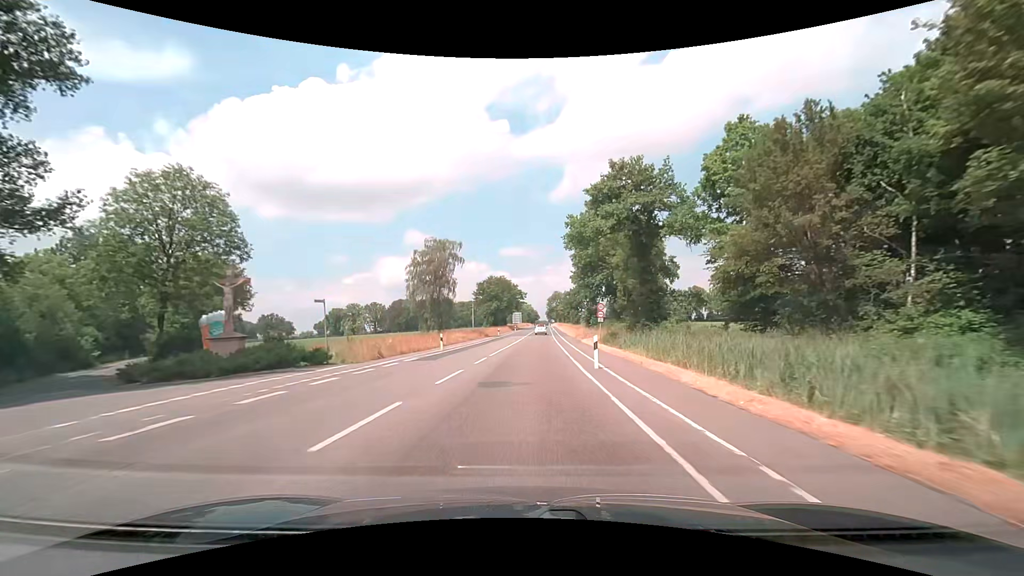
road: secondary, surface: asphalt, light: Day
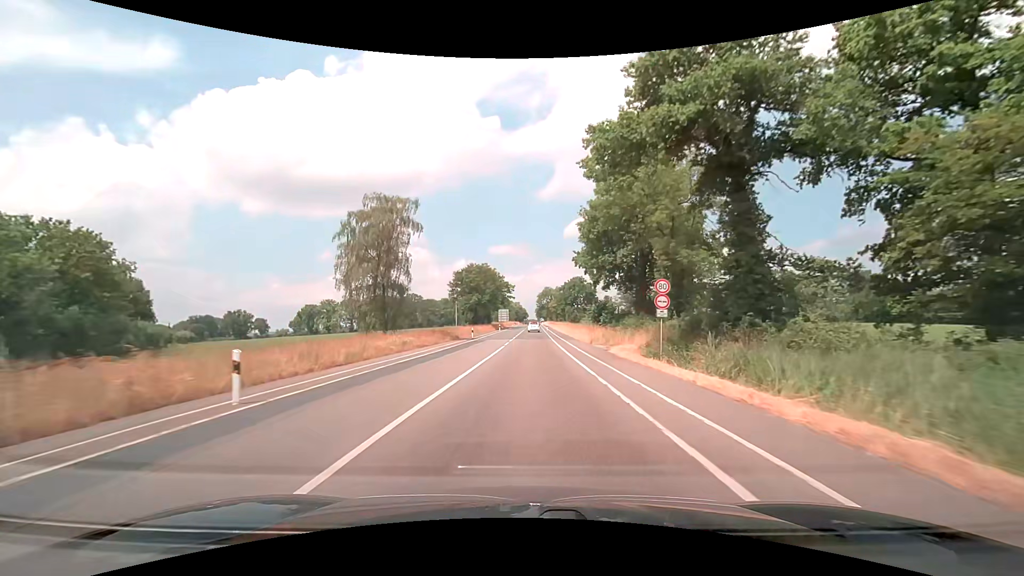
(+0.2, +21.4) m; +1°
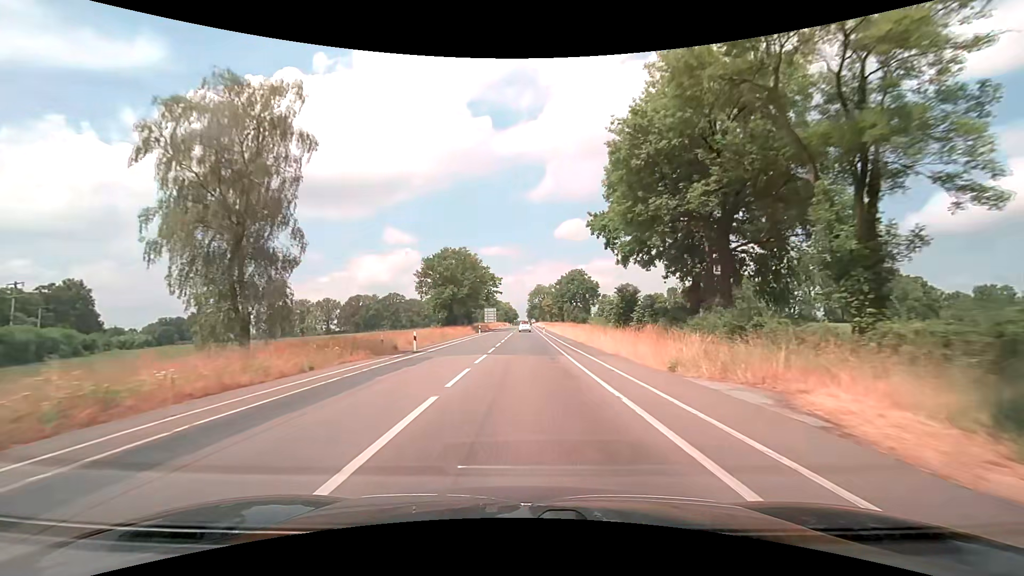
(+0.2, +21.7) m; +1°
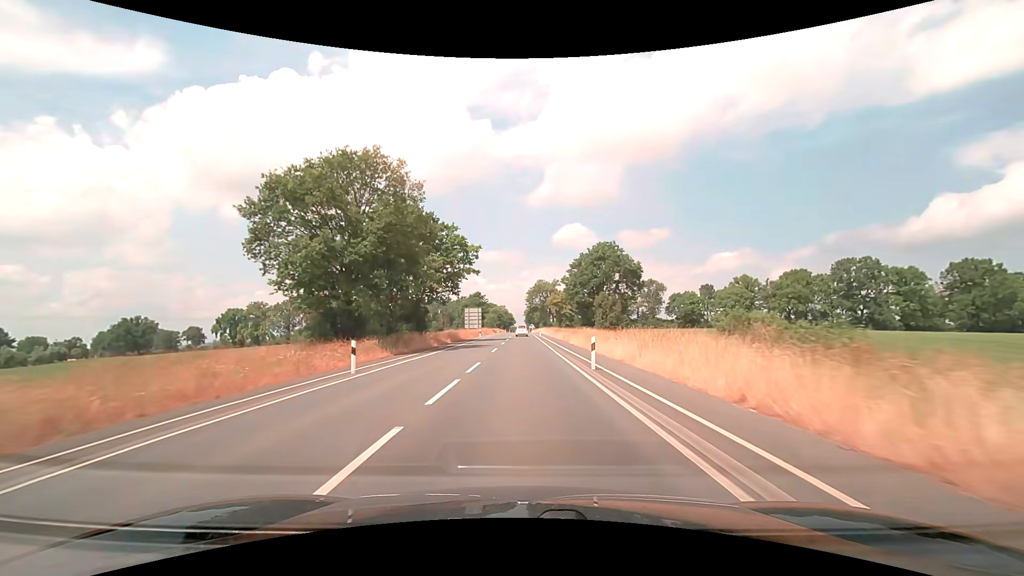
(0.0, +45.2) m; 0°
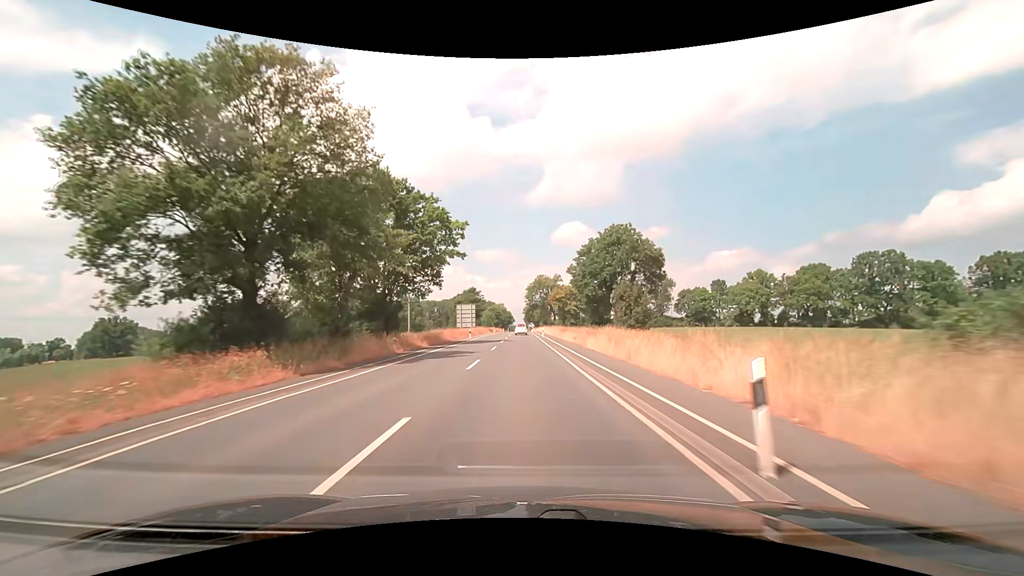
(0.0, +11.7) m; 0°
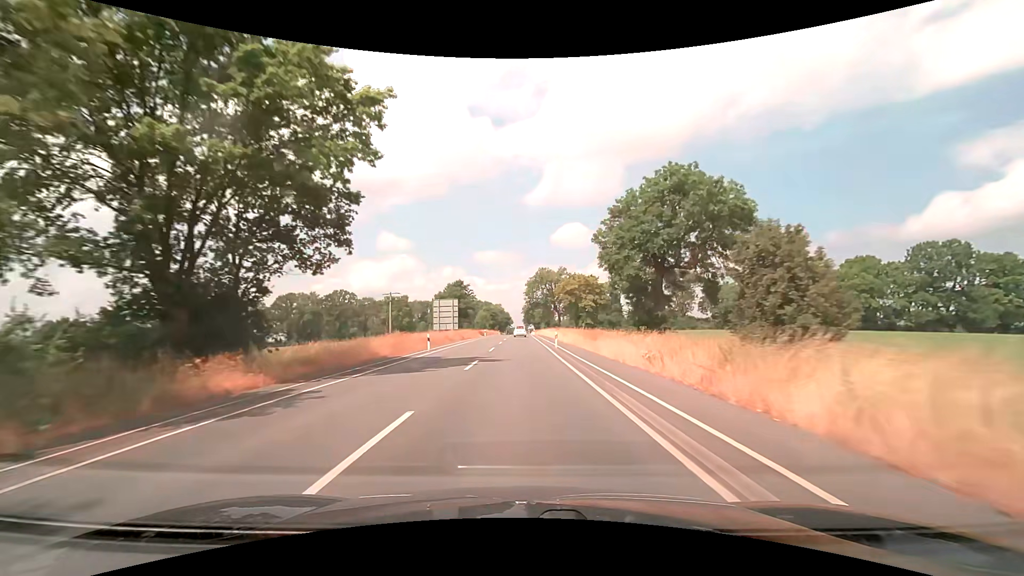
(0.0, +23.7) m; 0°
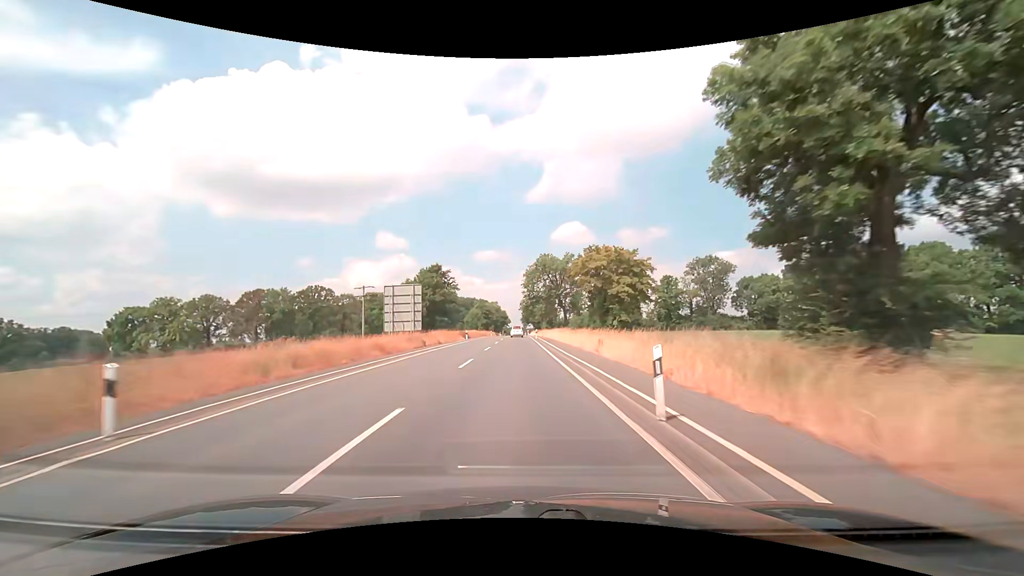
(0.0, +24.1) m; 0°
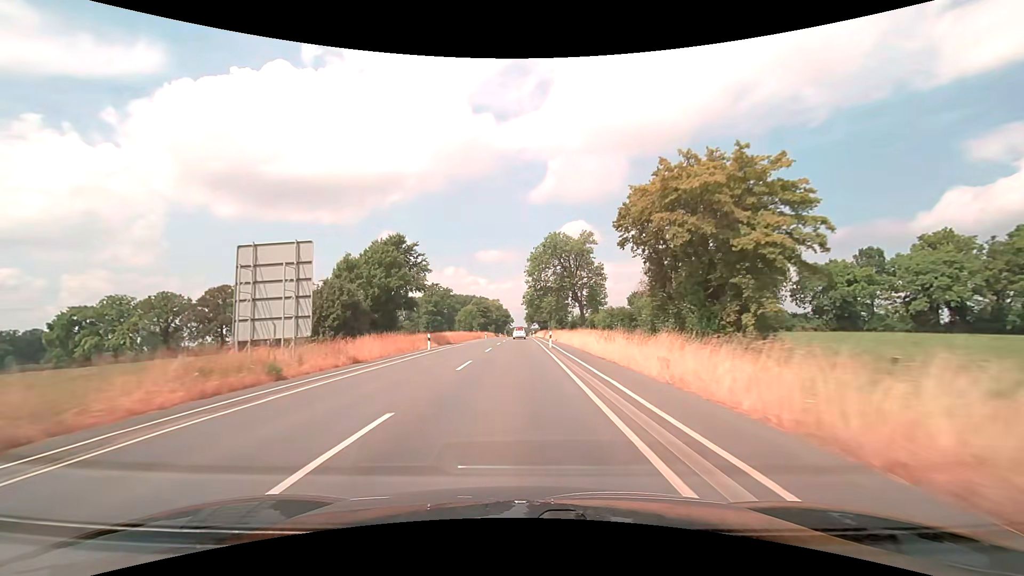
(-0.1, +24.5) m; -1°
(0, +10) (0, +20) (0, +30) (0, +40) (0, +50) (-1, +60) (-1, +70) (-1, +80) (-1, +90) (-1, +100) m
